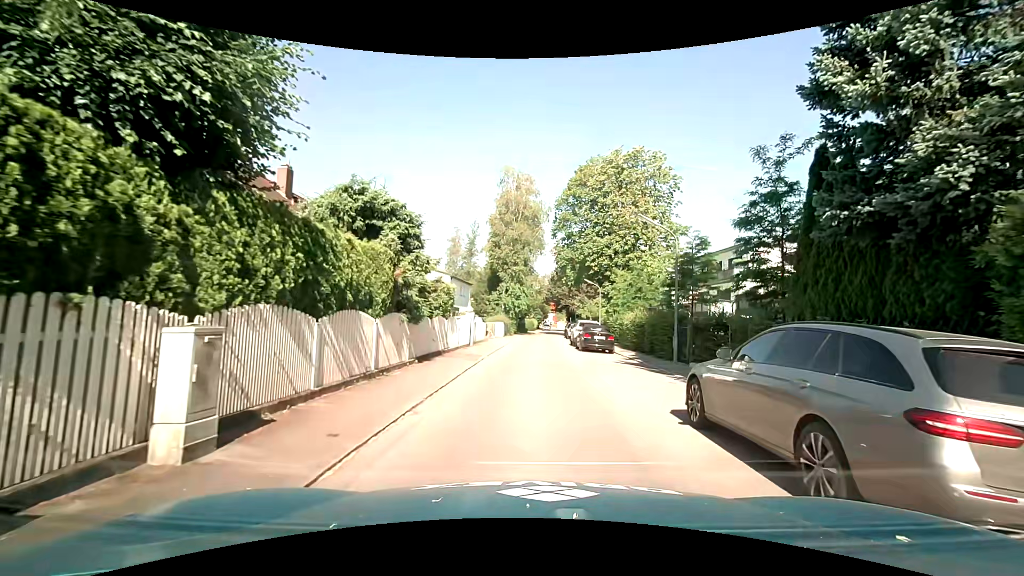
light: Day
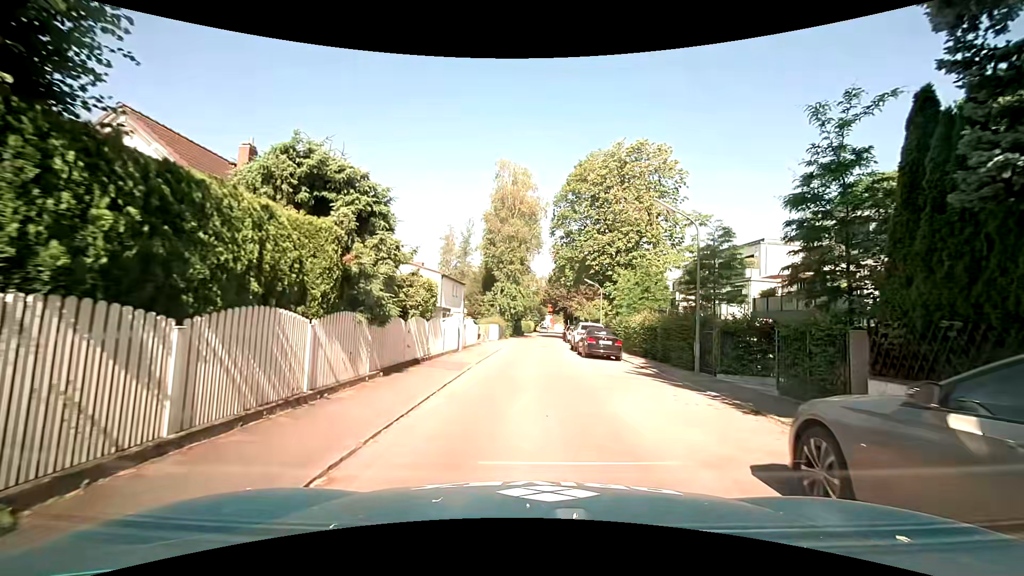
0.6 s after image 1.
(-0.1, +3.2) m; -1°
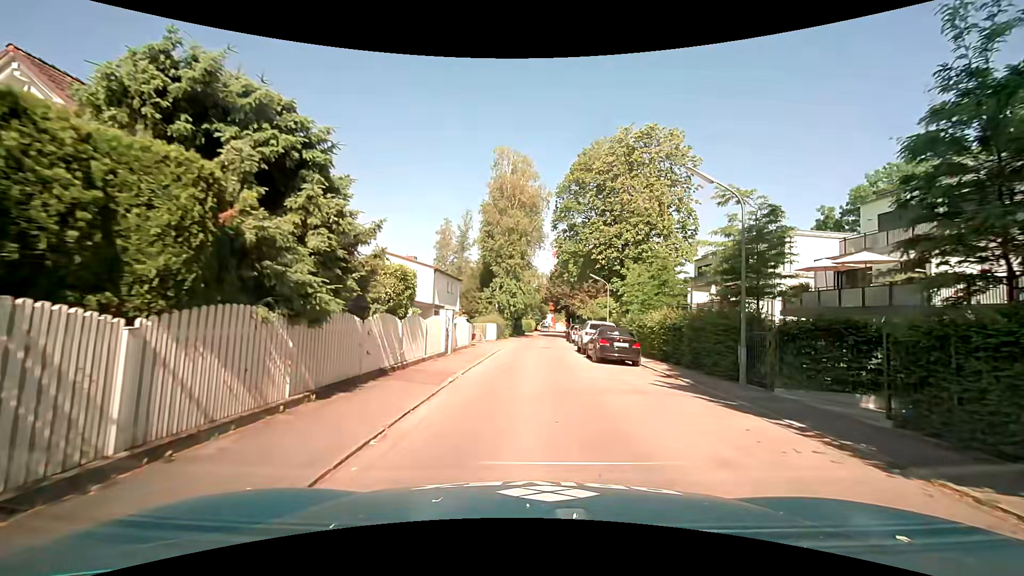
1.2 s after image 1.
(0.0, +3.7) m; -1°
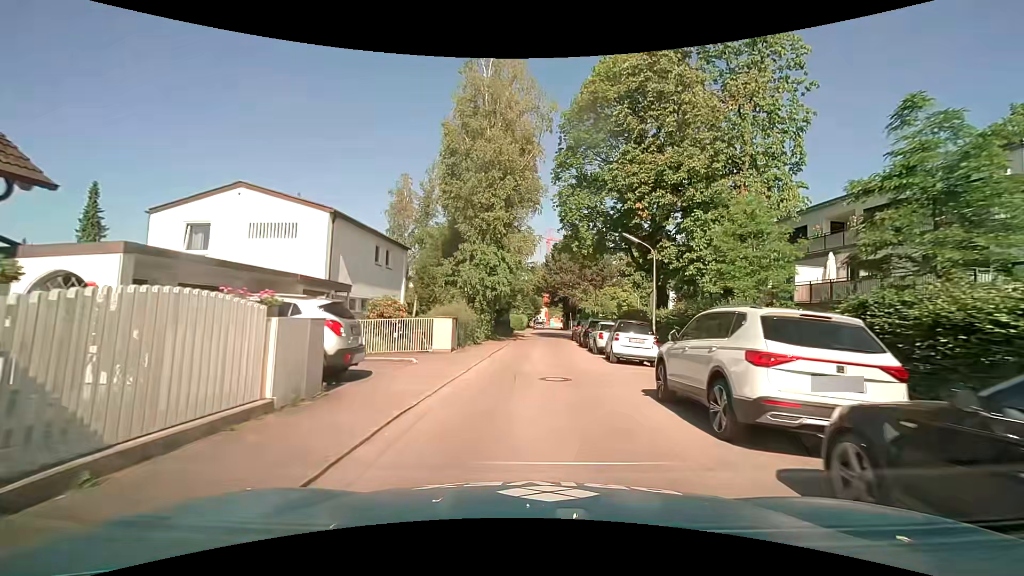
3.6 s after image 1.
(+0.3, +18.6) m; +2°
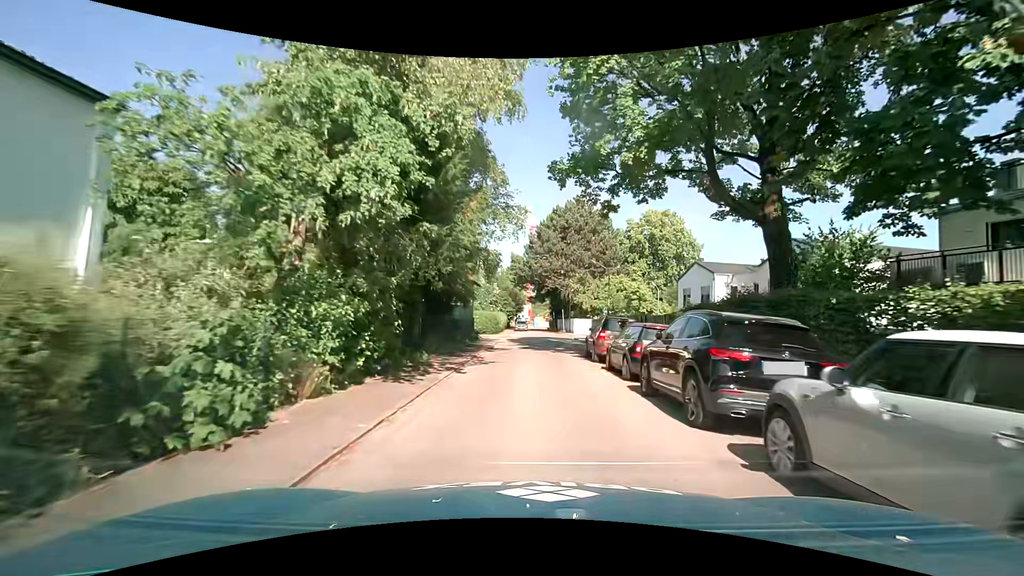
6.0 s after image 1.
(+0.3, +20.0) m; +2°
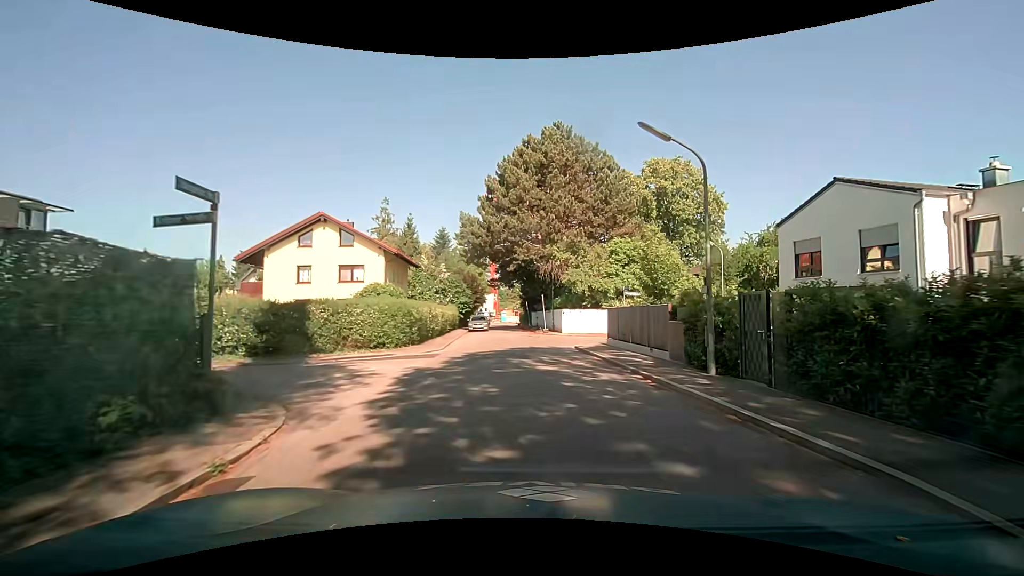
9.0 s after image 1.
(+0.6, +23.8) m; +2°
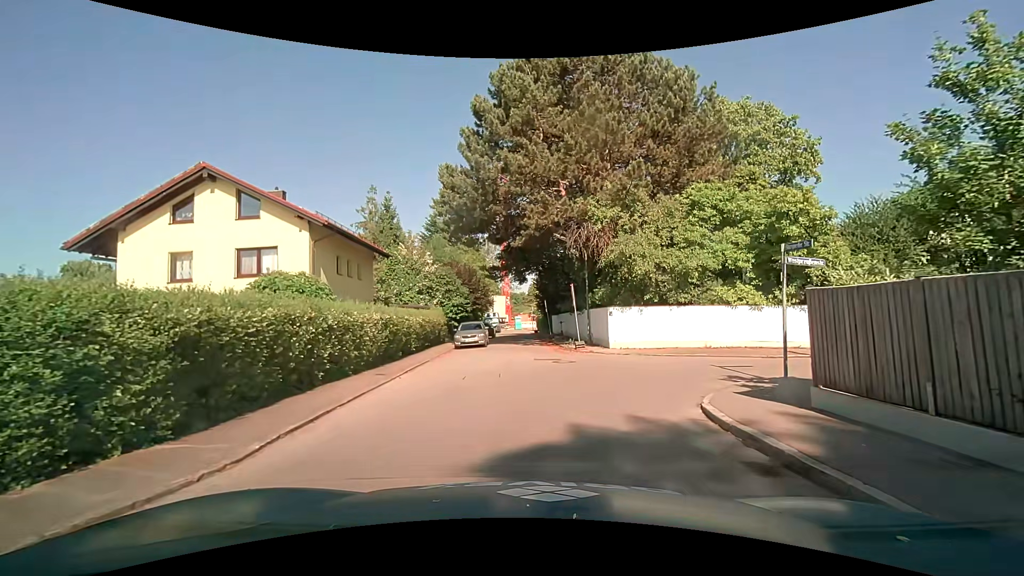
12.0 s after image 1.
(+0.2, +15.7) m; -1°
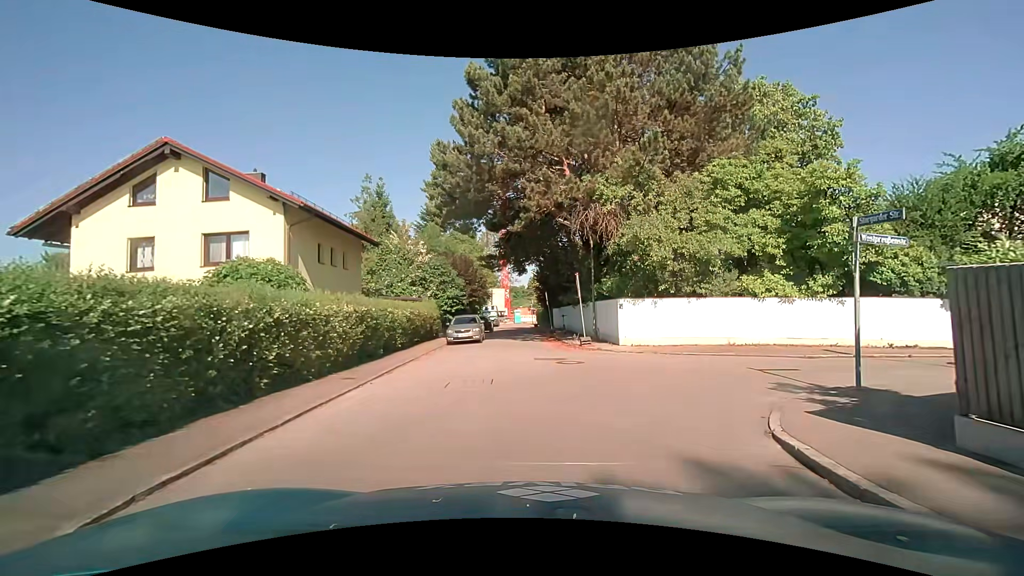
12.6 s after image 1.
(0.0, +2.5) m; 0°
(+2, +10) (+10, +16) (+19, +18) (+29, +20) (+39, +21) (+49, +22) (+59, +22) (+69, +23) (+79, +24) (+89, +26) m
